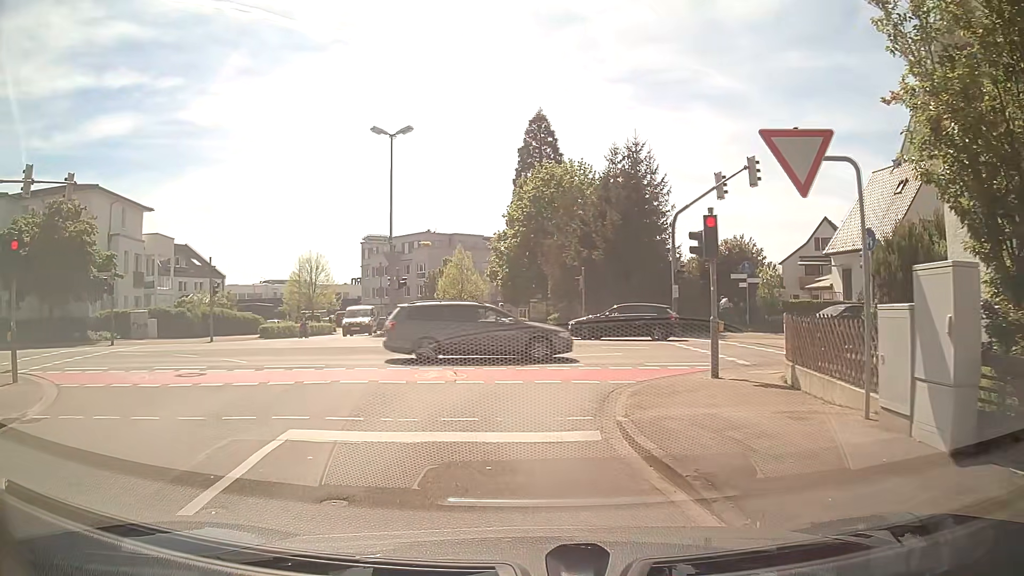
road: residential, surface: asphalt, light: Day
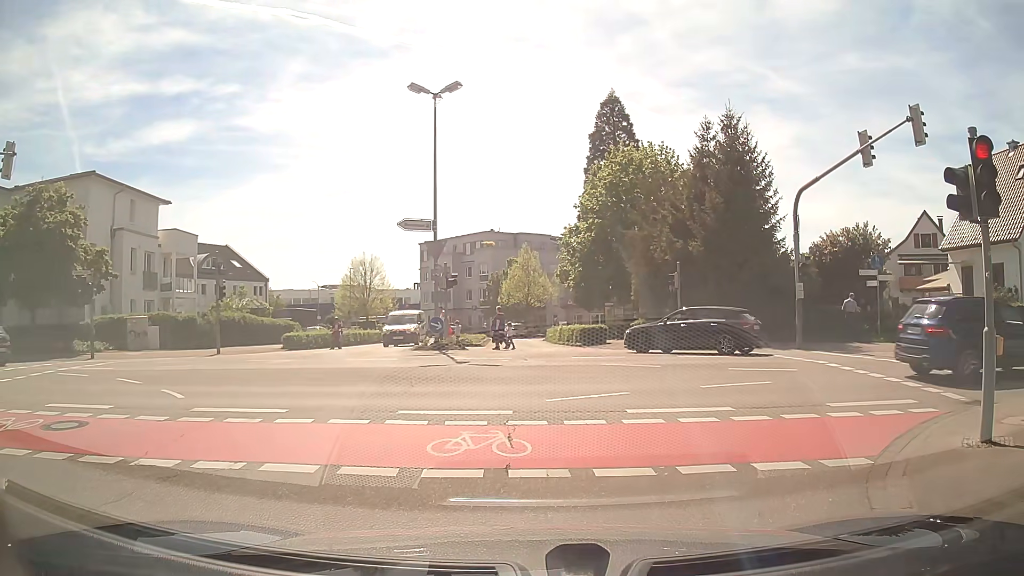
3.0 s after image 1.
(-0.4, +6.4) m; -3°
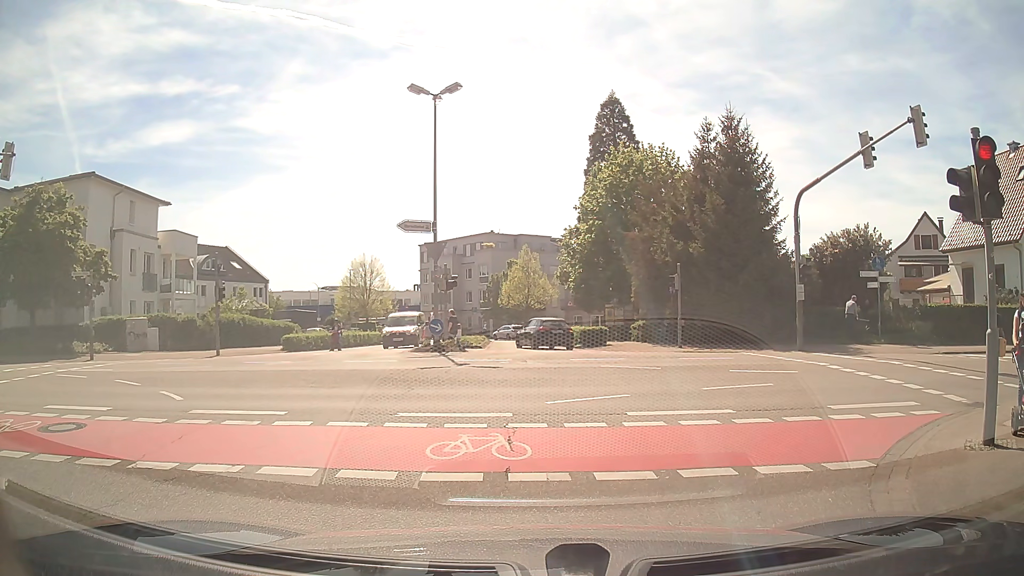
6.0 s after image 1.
(0.0, +0.2) m; 0°
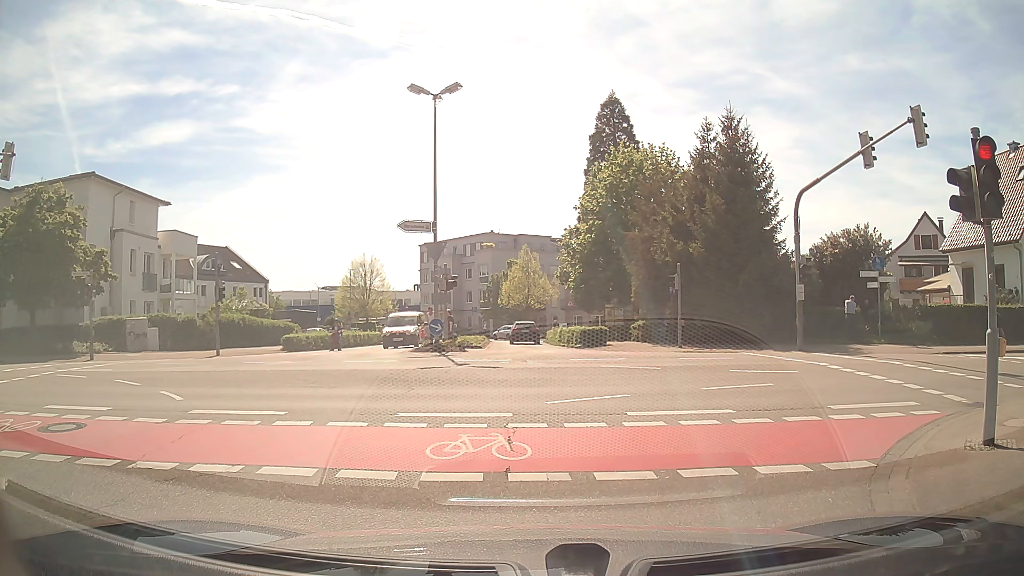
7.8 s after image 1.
(0.0, 0.0) m; 0°
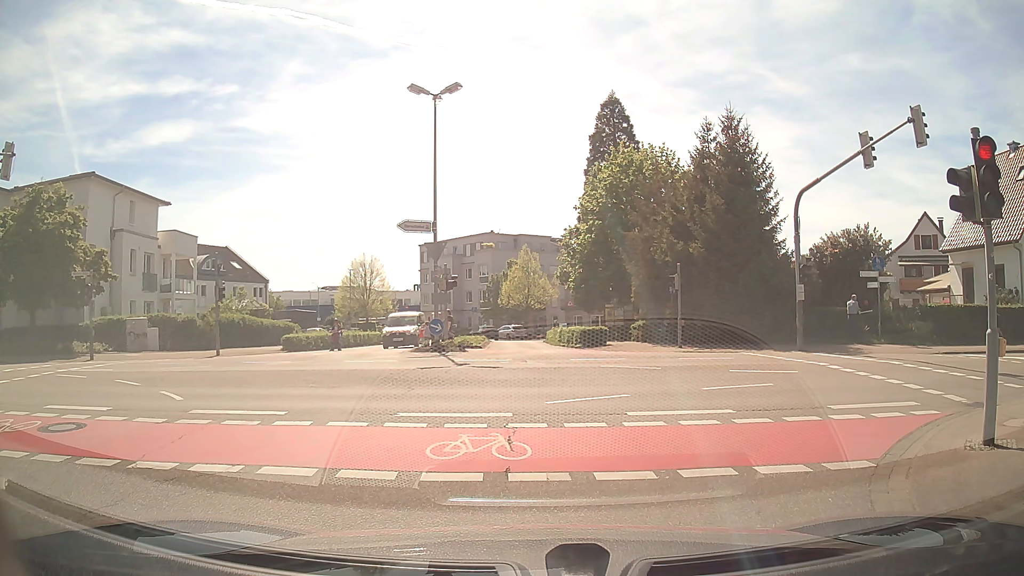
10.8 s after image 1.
(0.0, 0.0) m; 0°
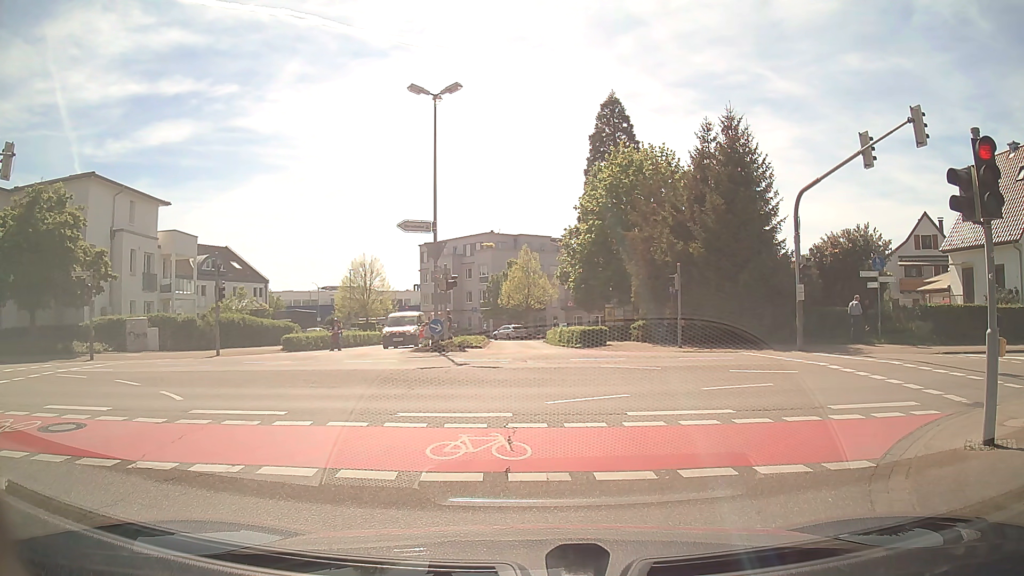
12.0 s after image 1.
(0.0, 0.0) m; 0°
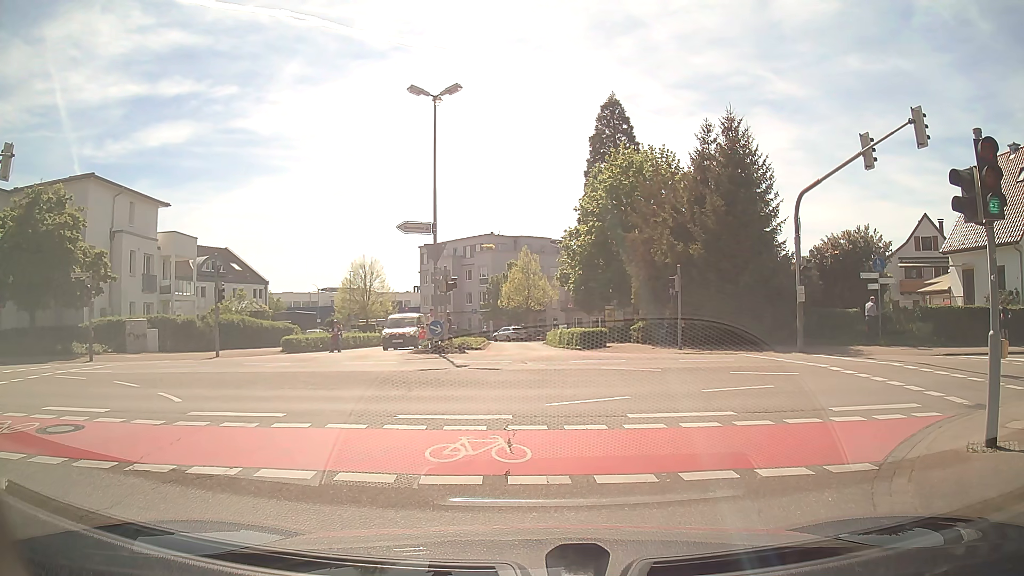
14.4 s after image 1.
(0.0, 0.0) m; 0°
